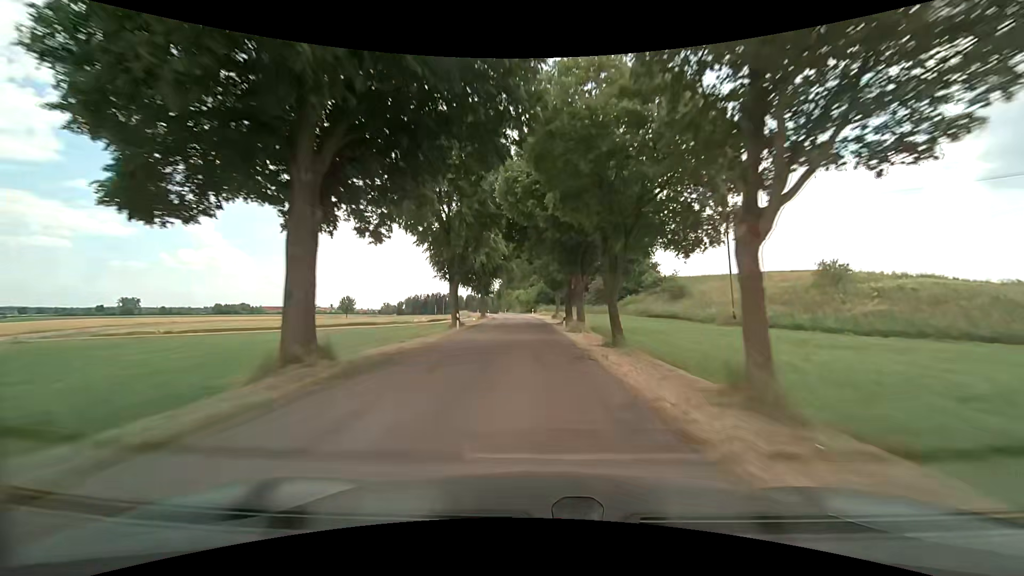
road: unclassified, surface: asphalt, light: Day
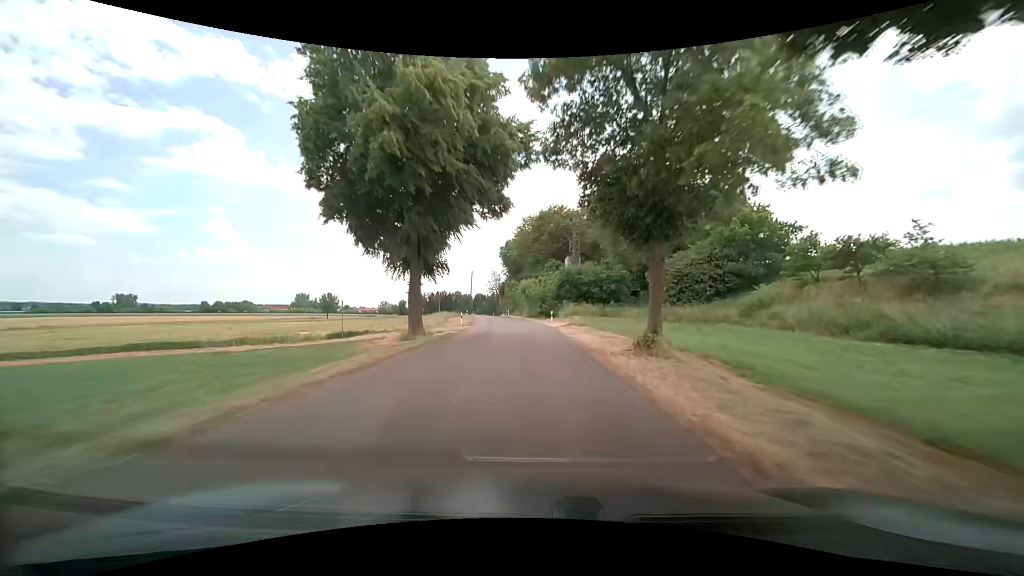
(-1.1, +41.1) m; -3°
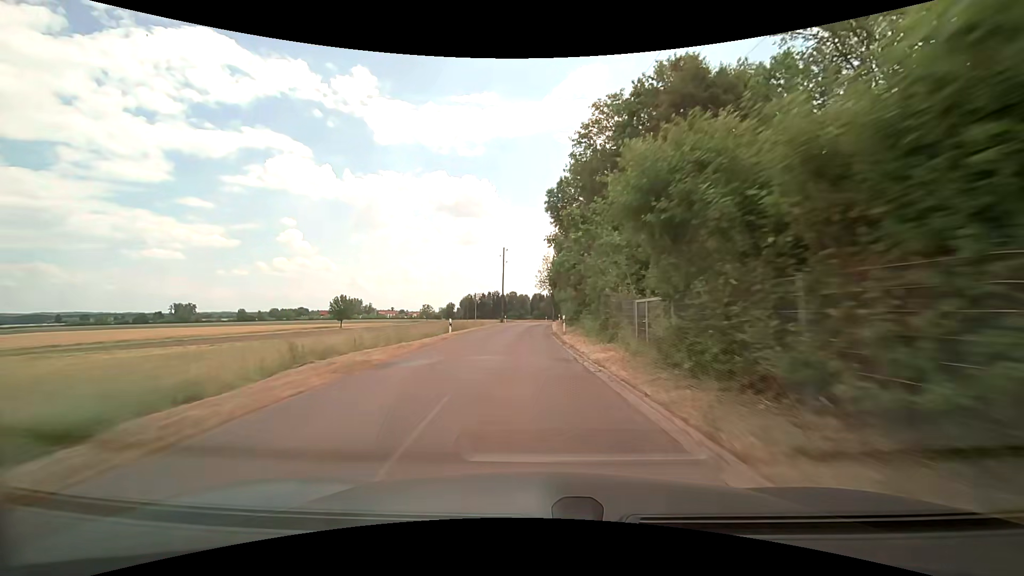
(-1.8, +51.6) m; -6°
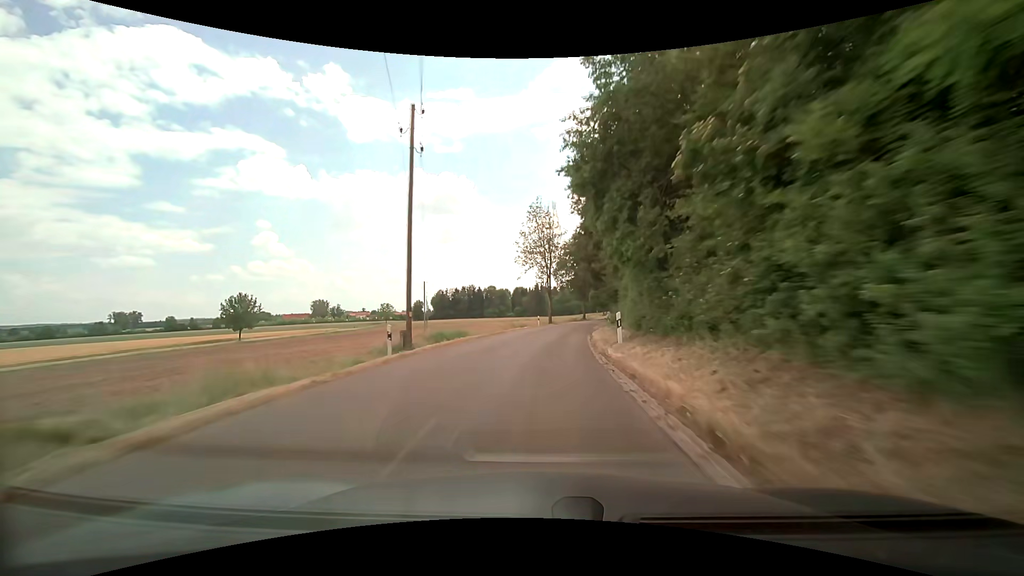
(-0.6, +50.1) m; +1°
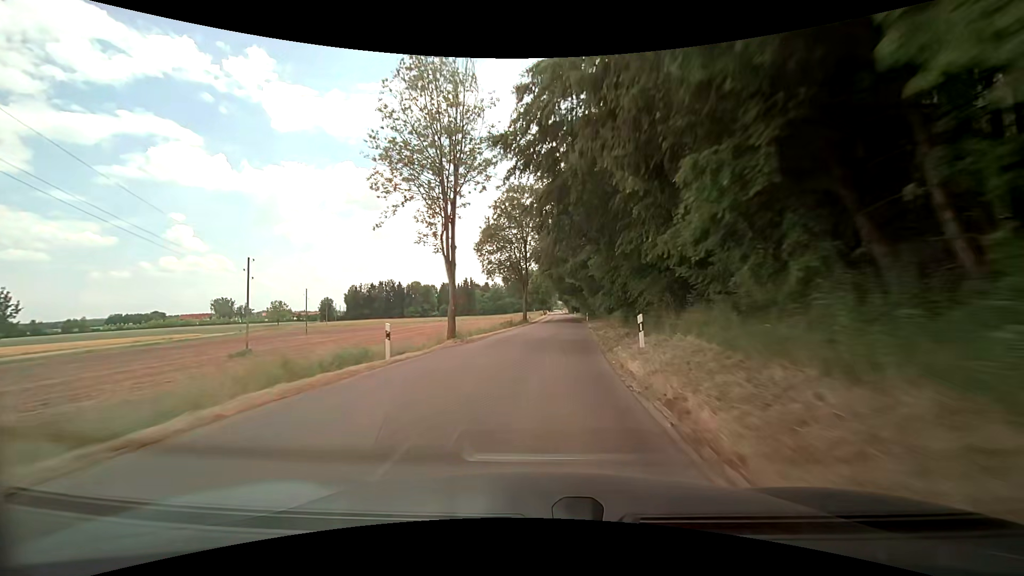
(+2.3, +36.9) m; +8°
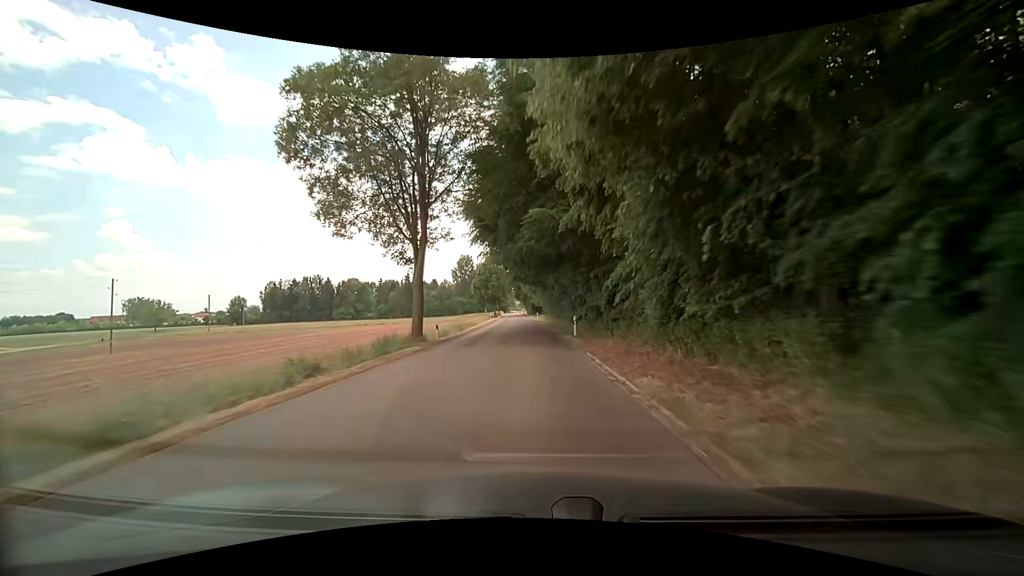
(+1.7, +37.2) m; +5°
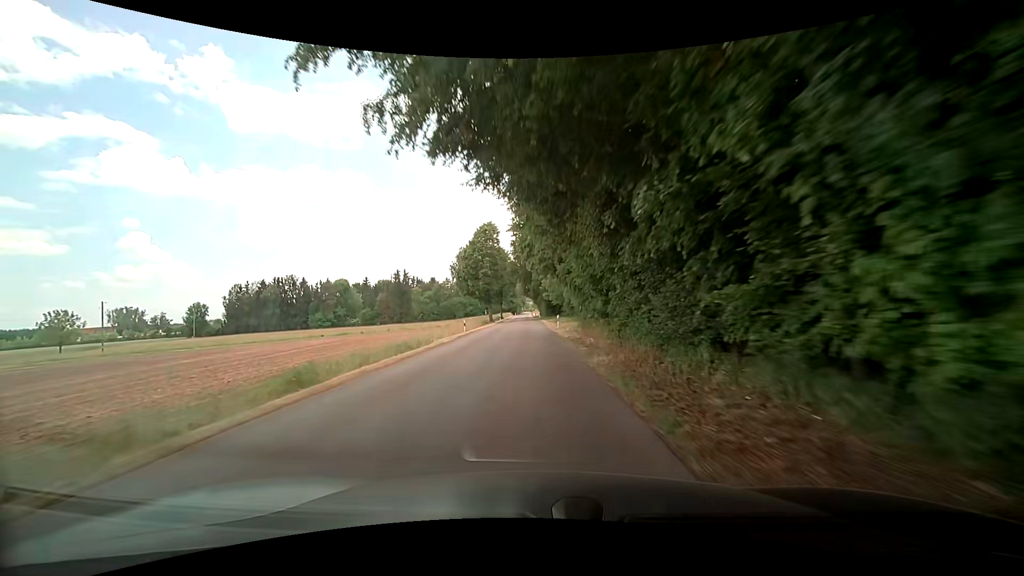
(-0.5, +38.1) m; -1°
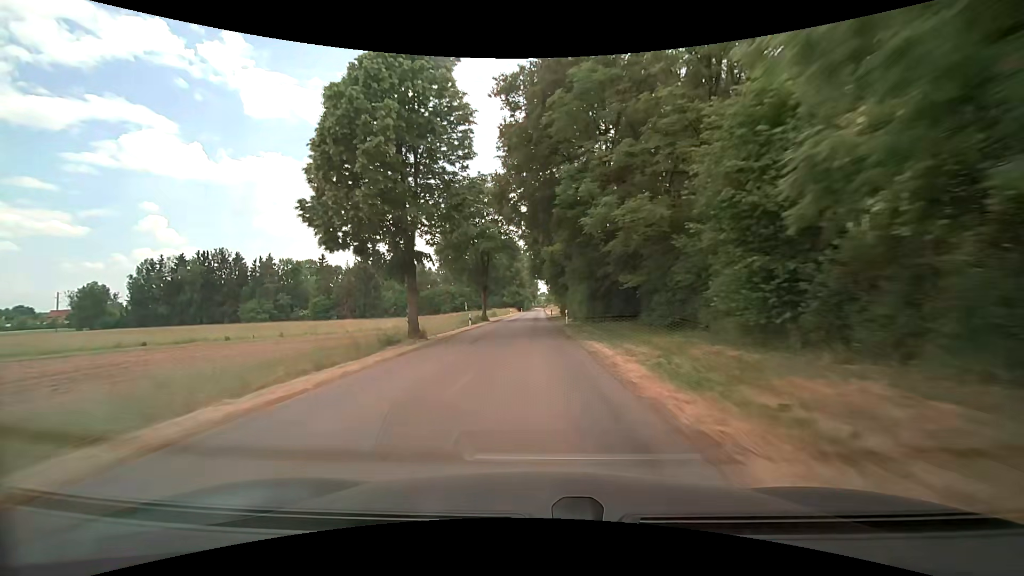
(-1.5, +52.0) m; -2°
(0, +10) (0, +20) (0, +30) (0, +40) (0, +50) (0, +60) (0, +70) (0, +80) (+1, +90) (+1, +100) m
